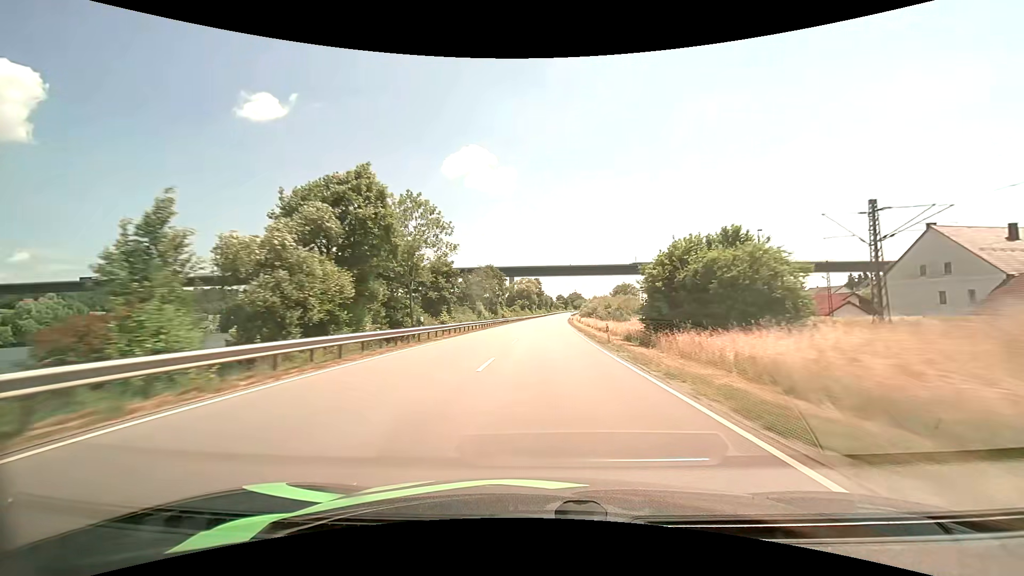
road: primary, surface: asphalt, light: Day
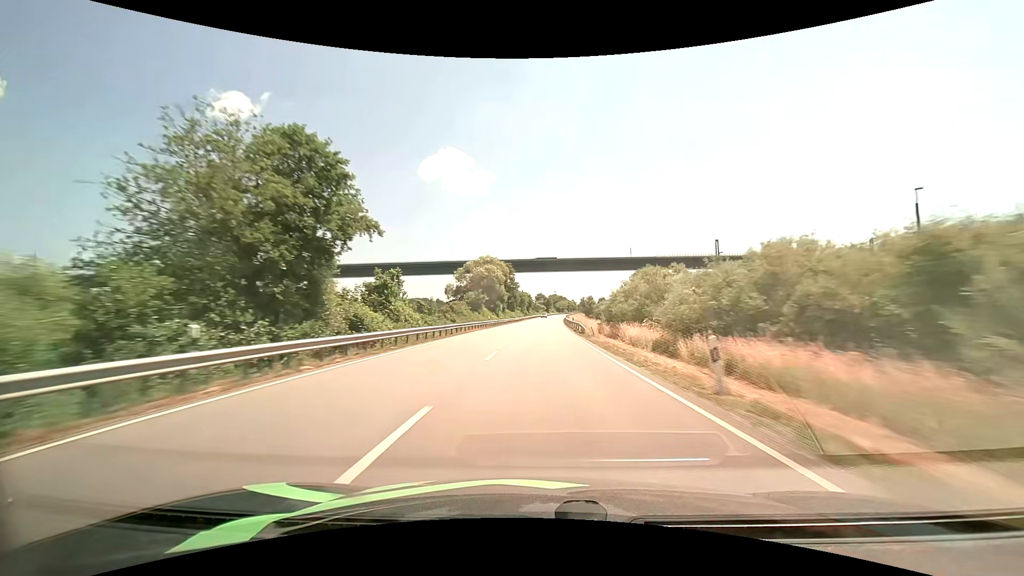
(+1.5, +69.0) m; +3°
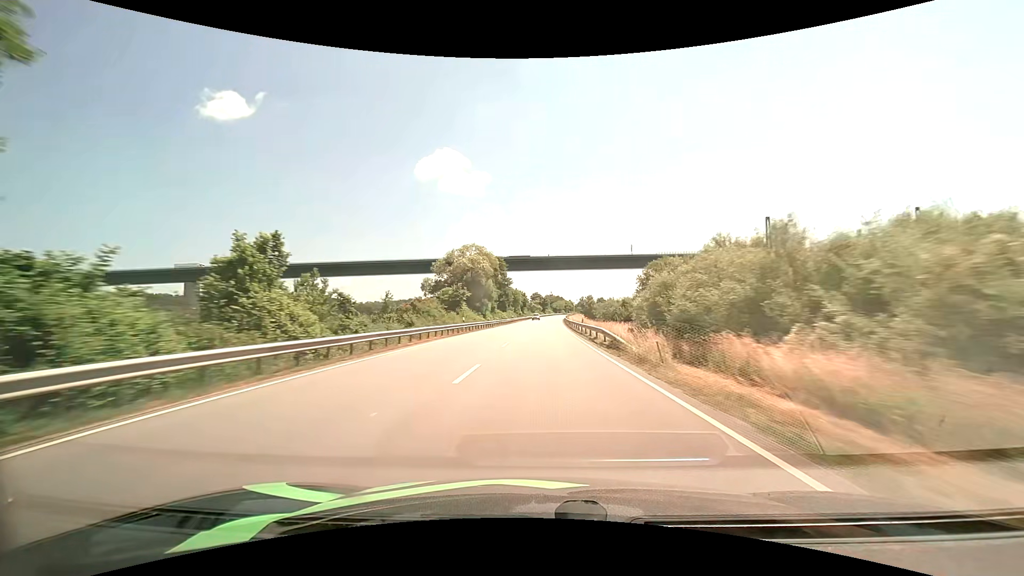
(+0.1, +17.4) m; +1°
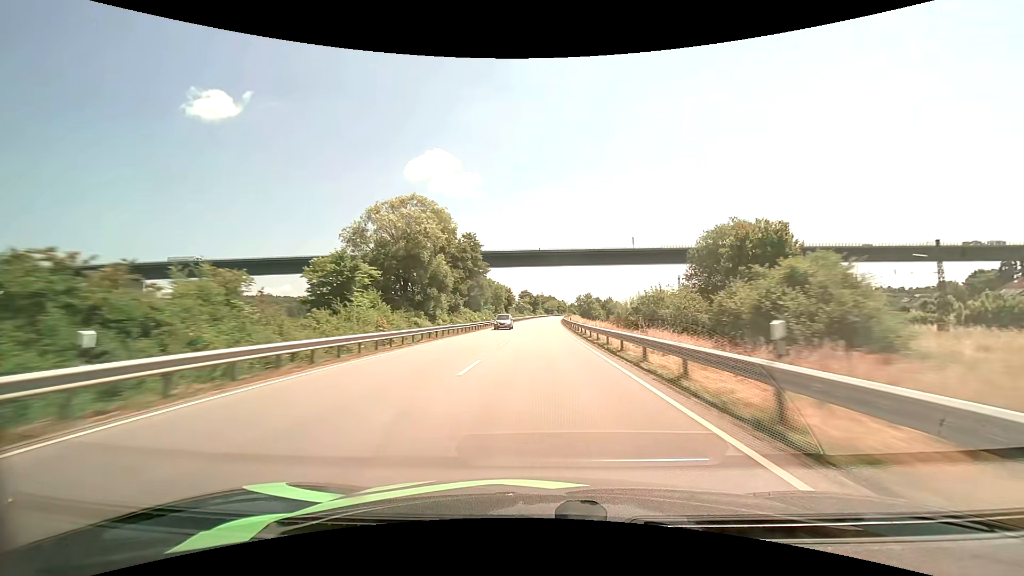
(+0.3, +34.8) m; +1°
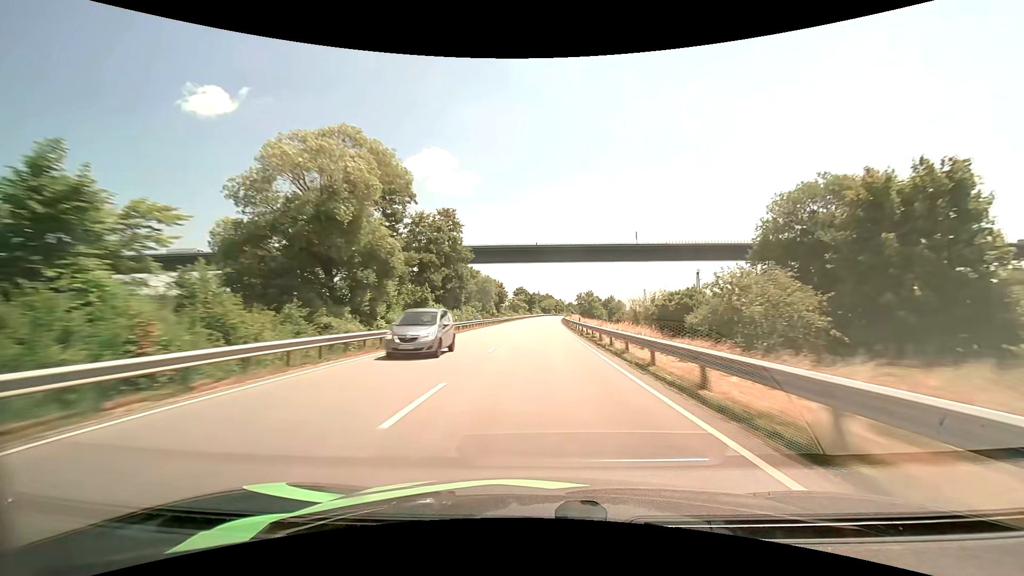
(+0.1, +17.4) m; +1°
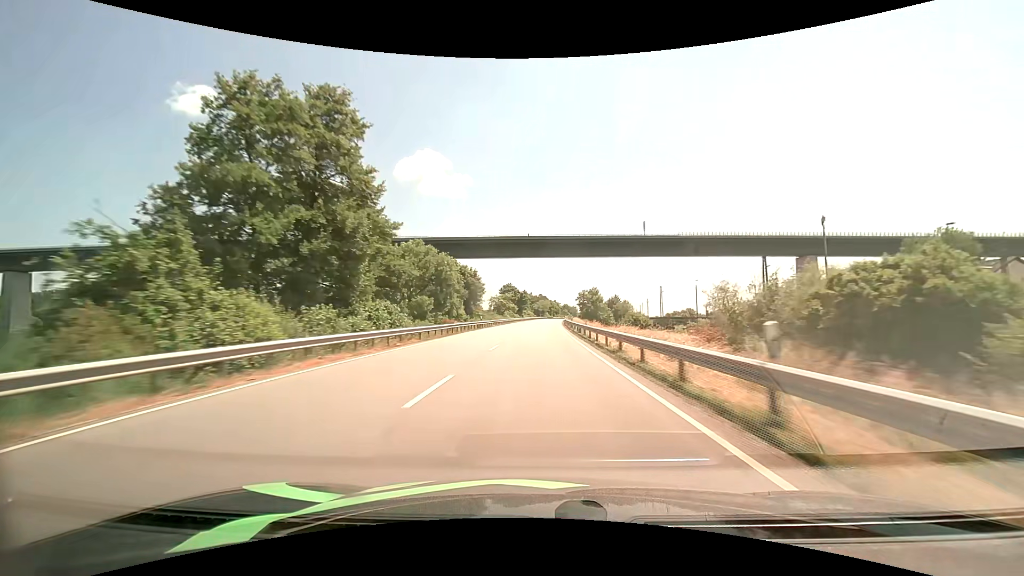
(+0.2, +34.9) m; +1°
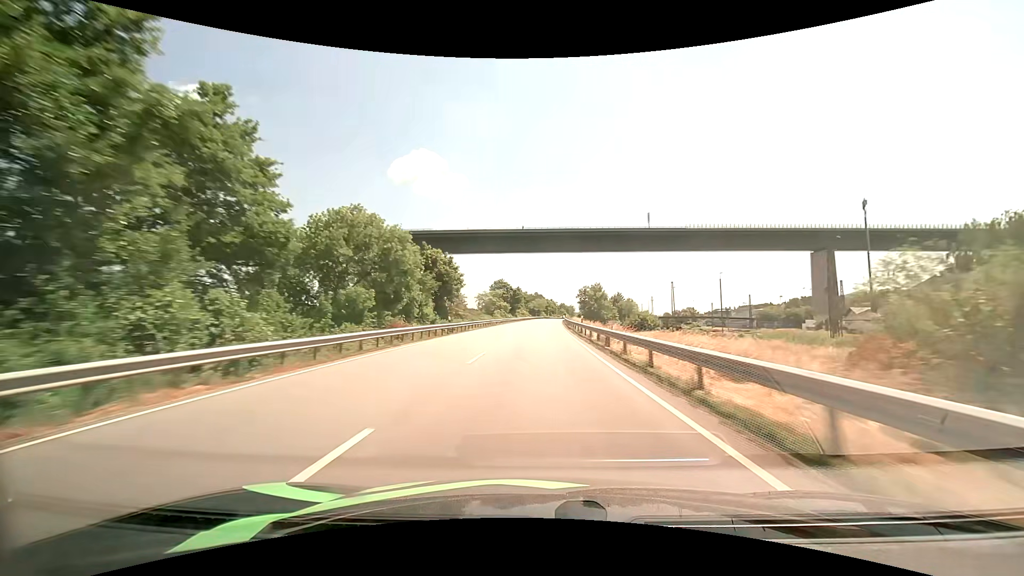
(+0.1, +17.4) m; +1°
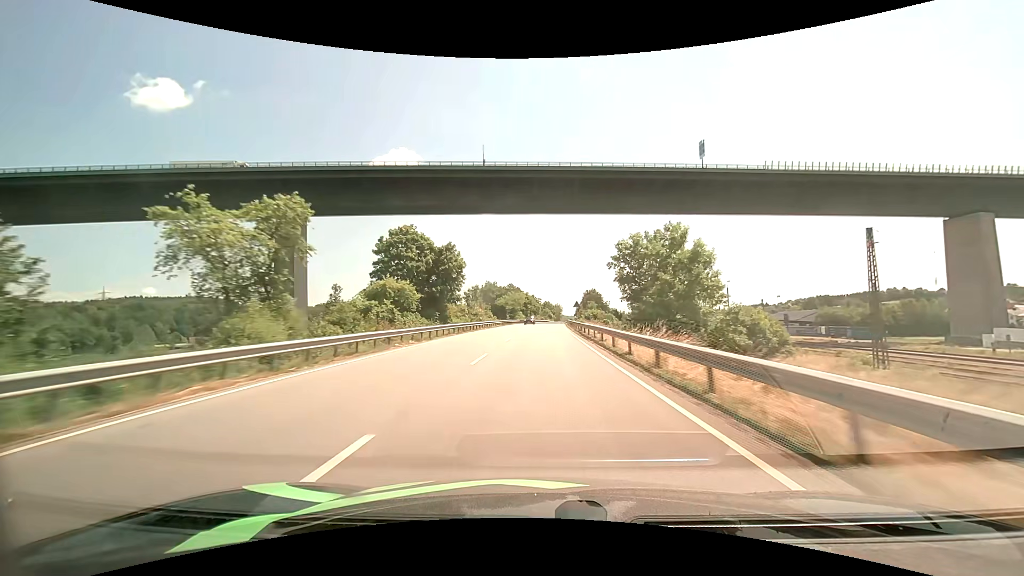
(+1.6, +84.4) m; +2°
(0, +10) (0, +20) (0, +30) (+1, +40) (+1, +50) (+1, +60) (+2, +70) (+2, +80) (+3, +90) (+3, +100) m
